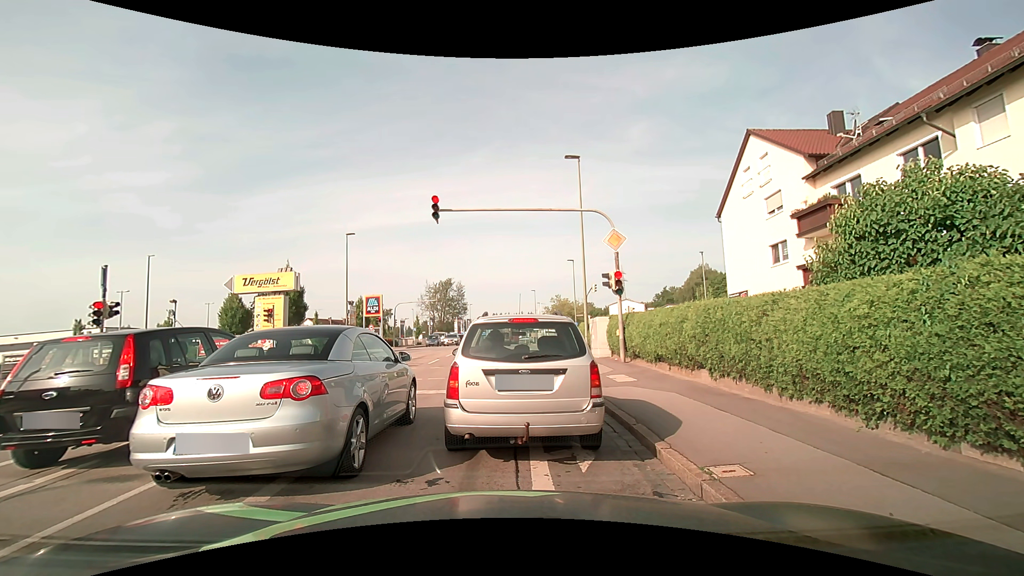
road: tertiary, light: Day
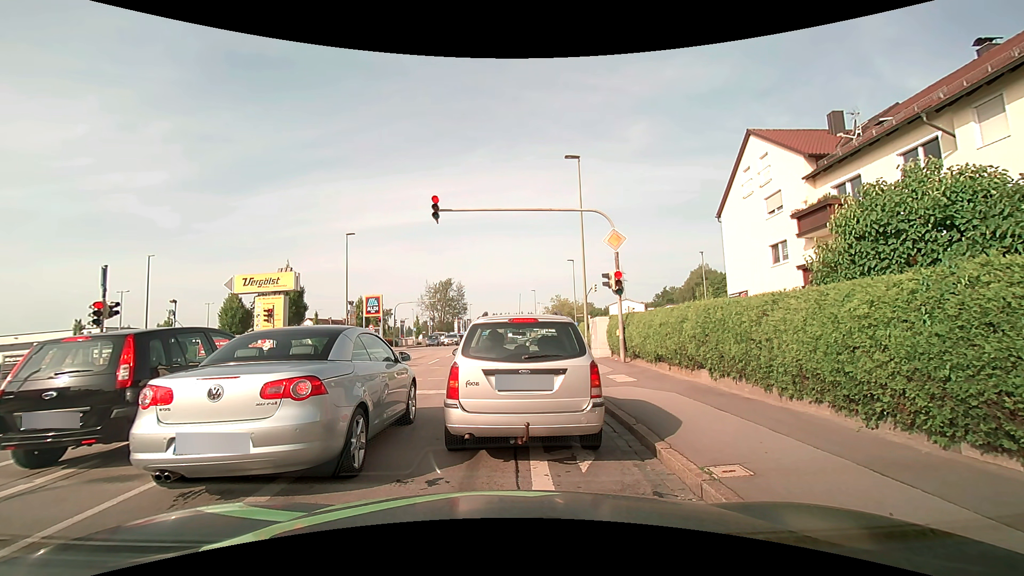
(0.0, 0.0) m; 0°
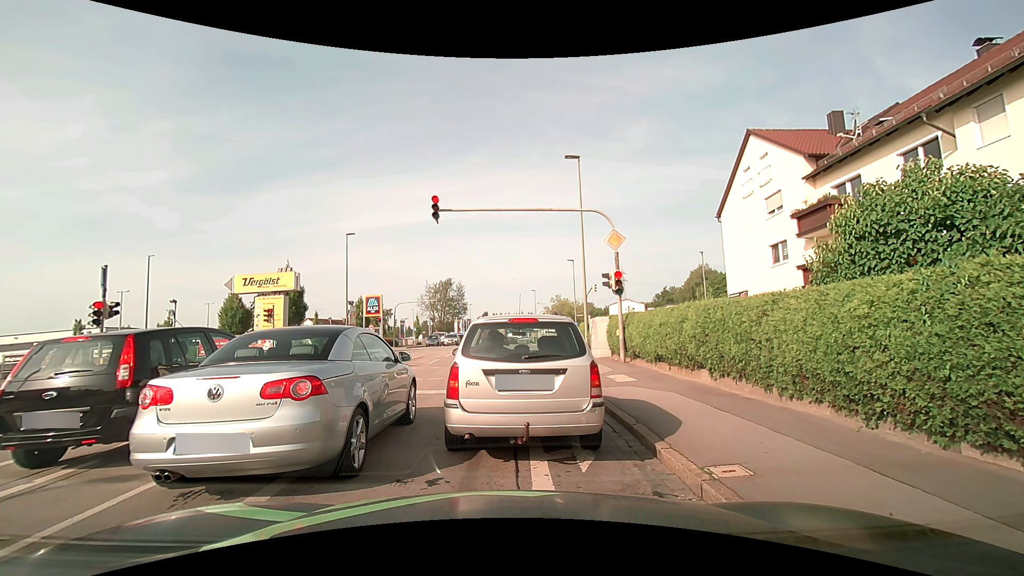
(0.0, 0.0) m; 0°
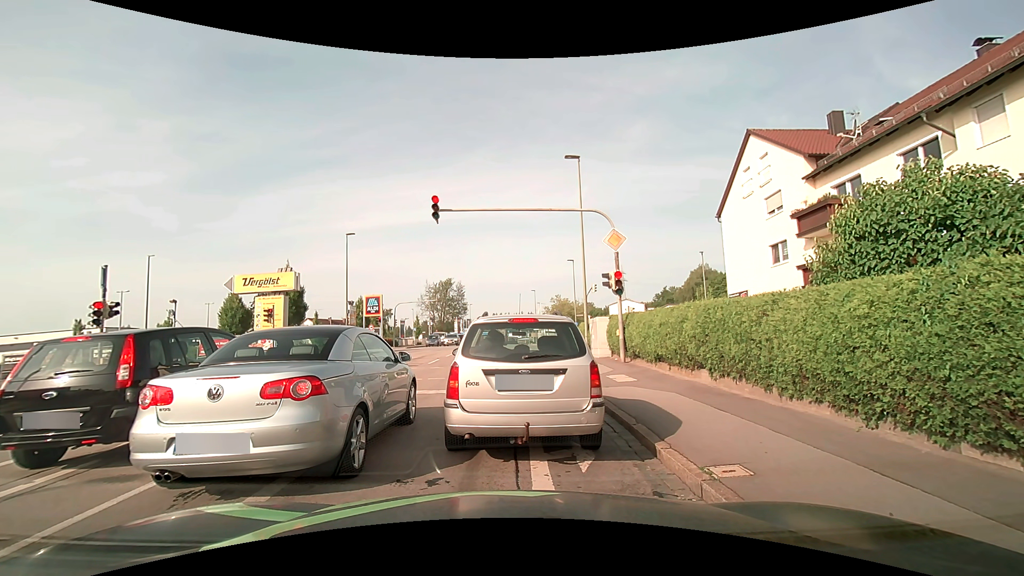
(0.0, 0.0) m; 0°
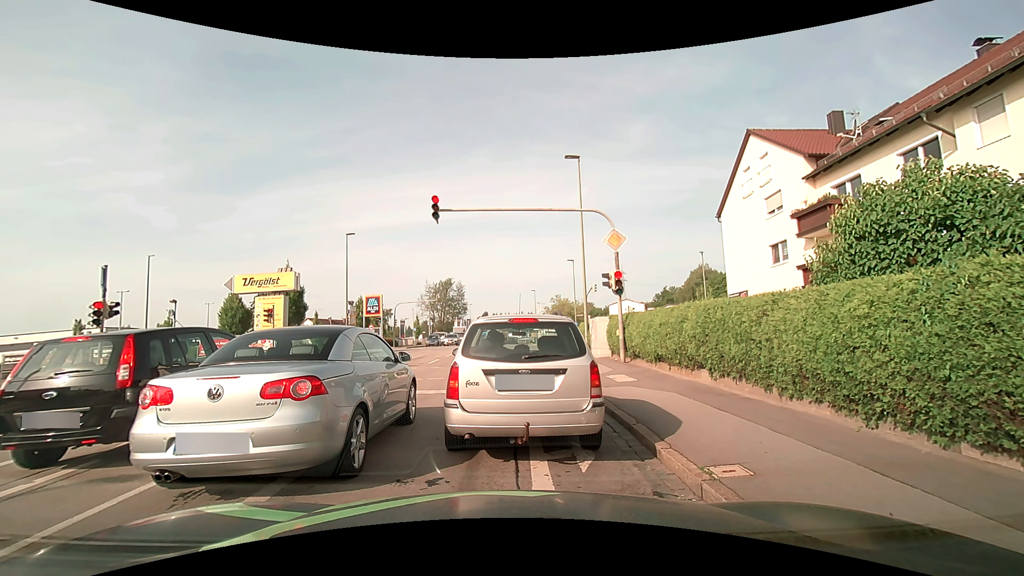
(0.0, 0.0) m; 0°
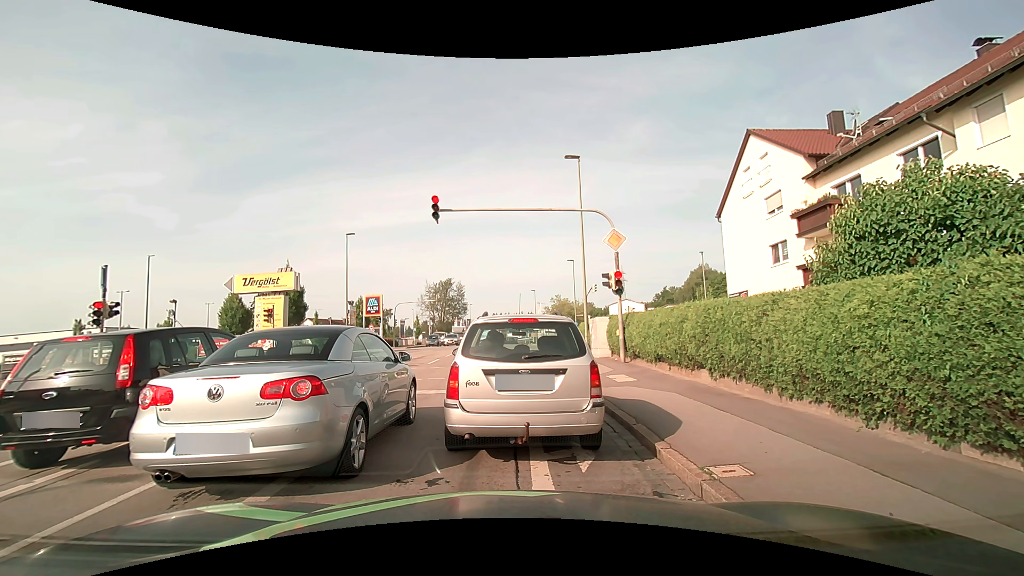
(0.0, 0.0) m; 0°
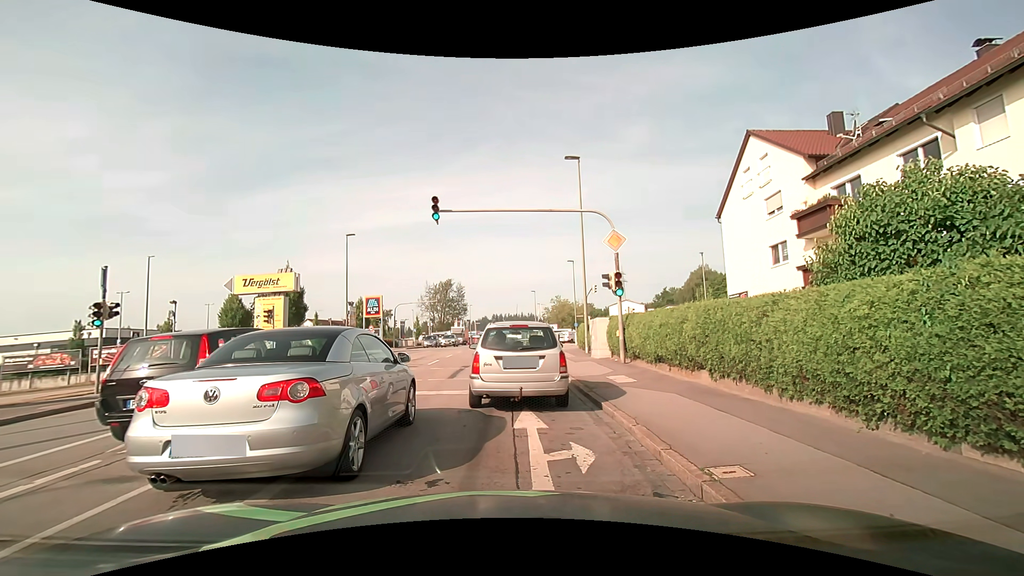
(0.0, 0.0) m; 0°
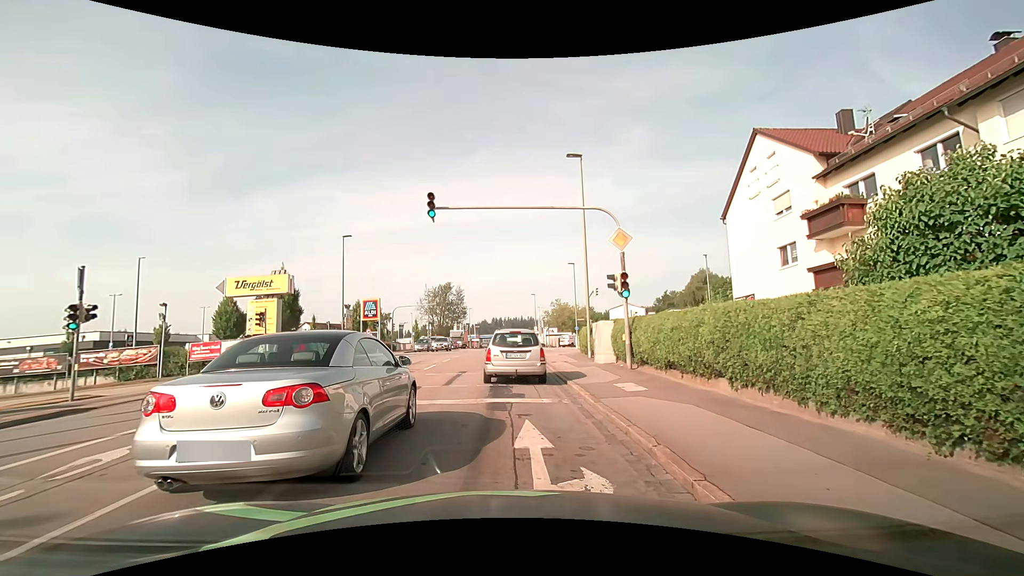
(0.0, +1.0) m; 0°
(0, +10) (0, +20) (+1, +30) (+1, +40) (+1, +50) (+1, +60) (+1, +70) (+1, +80) (+2, +90) (+2, +100) m
